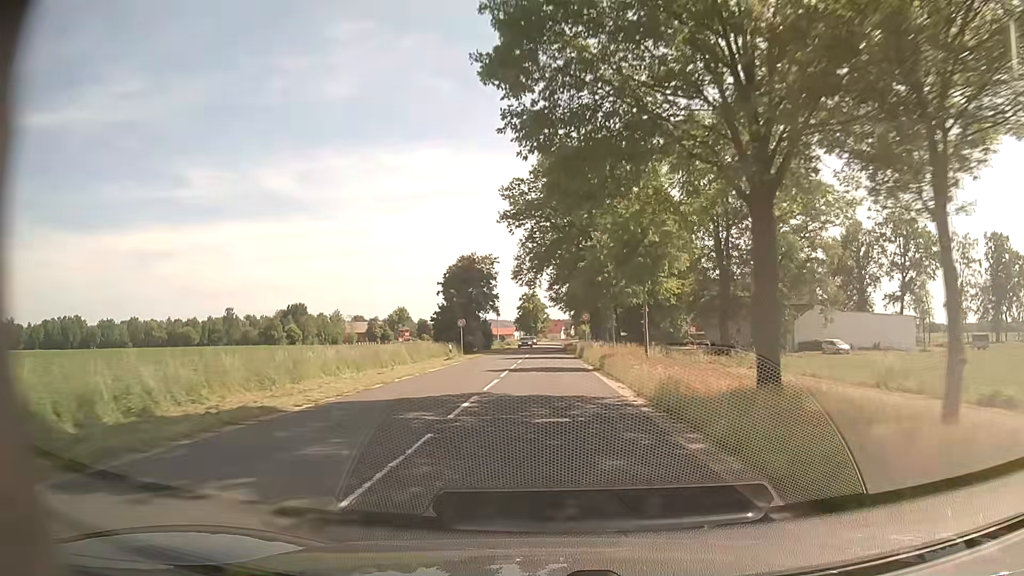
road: secondary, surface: asphalt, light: Day
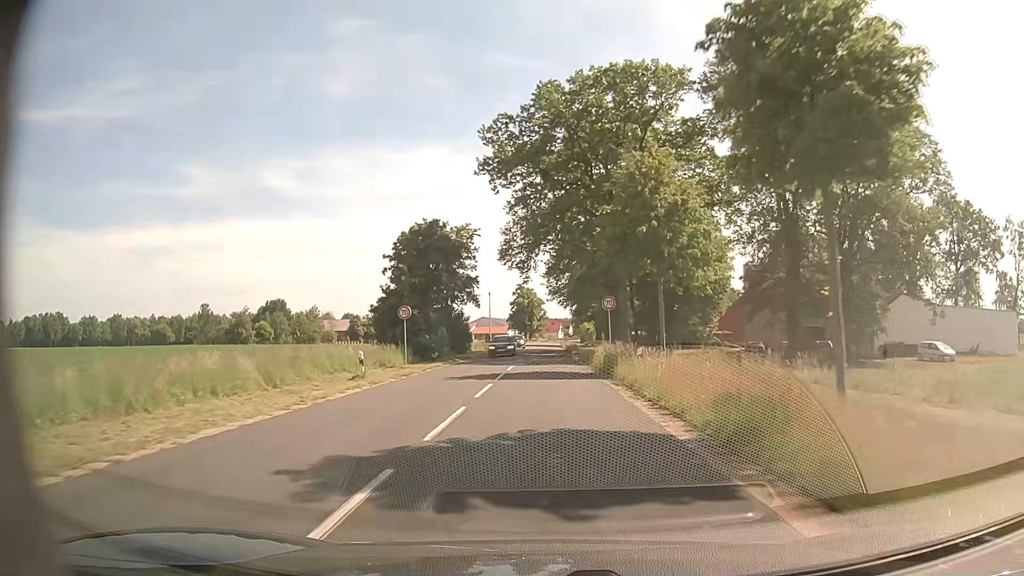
(0.0, +20.3) m; +1°
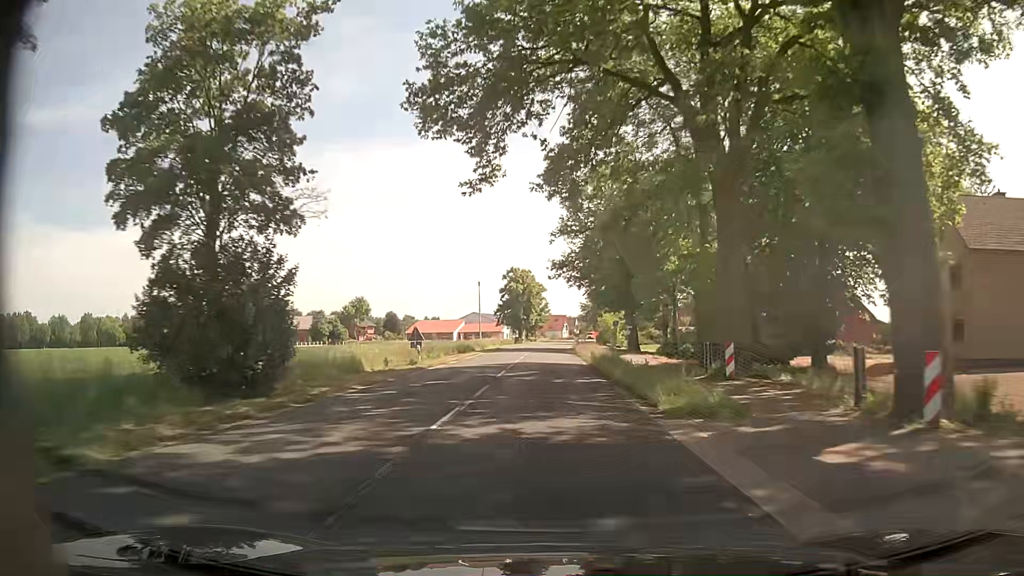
(0.0, +41.7) m; 0°
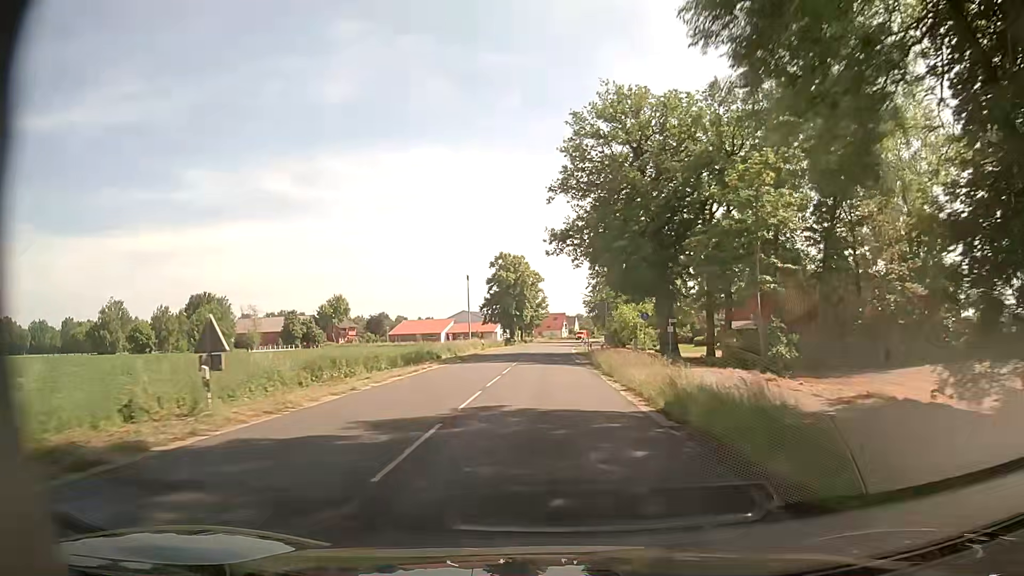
(+0.1, +21.1) m; 0°
(0, +10) (0, +20) (0, +30) (0, +40) (0, +50) (+1, +60) (+1, +70) (+1, +80) (+2, +90) (+3, +100) m
